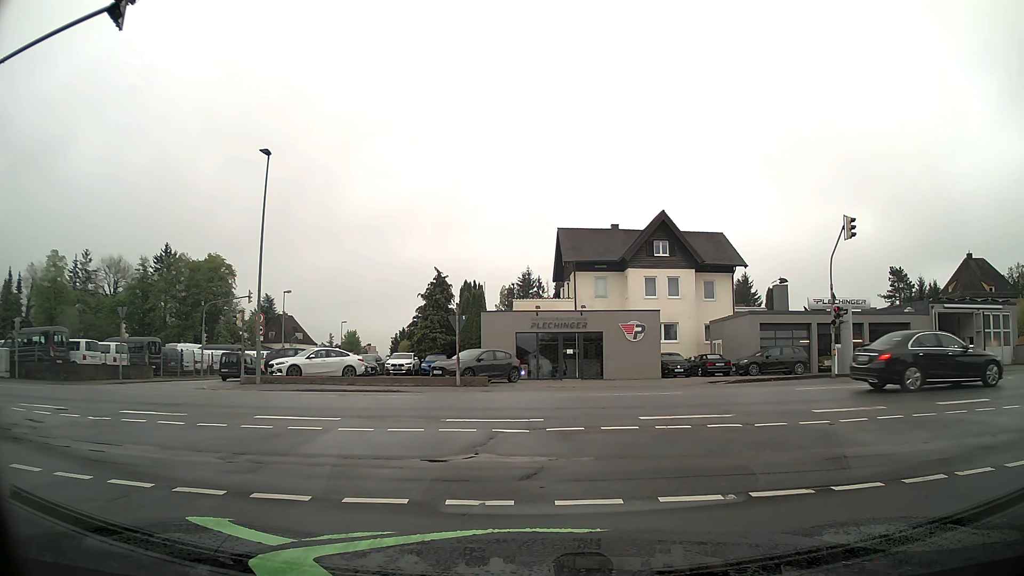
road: residential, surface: asphalt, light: Day
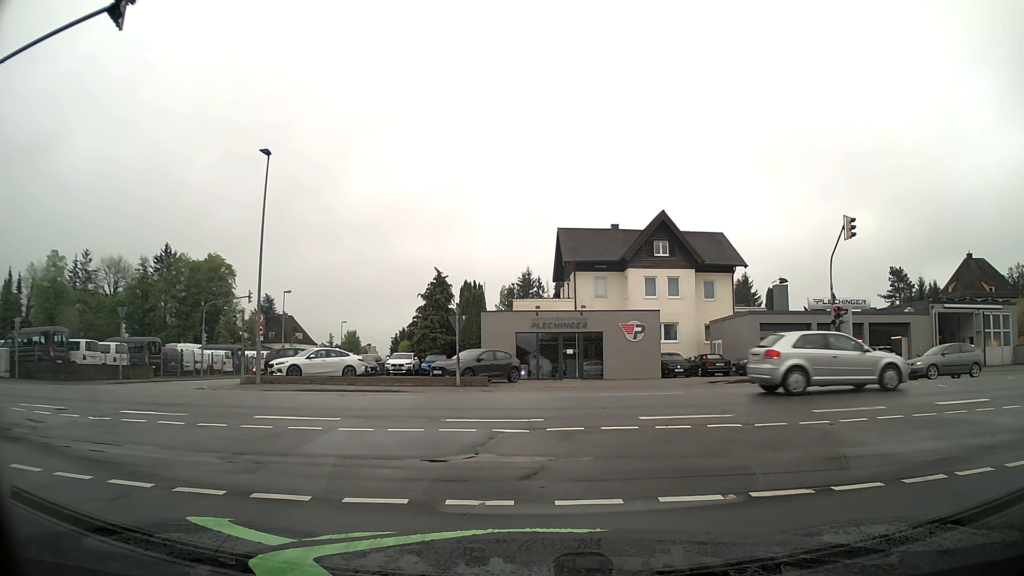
(0.0, 0.0) m; 0°
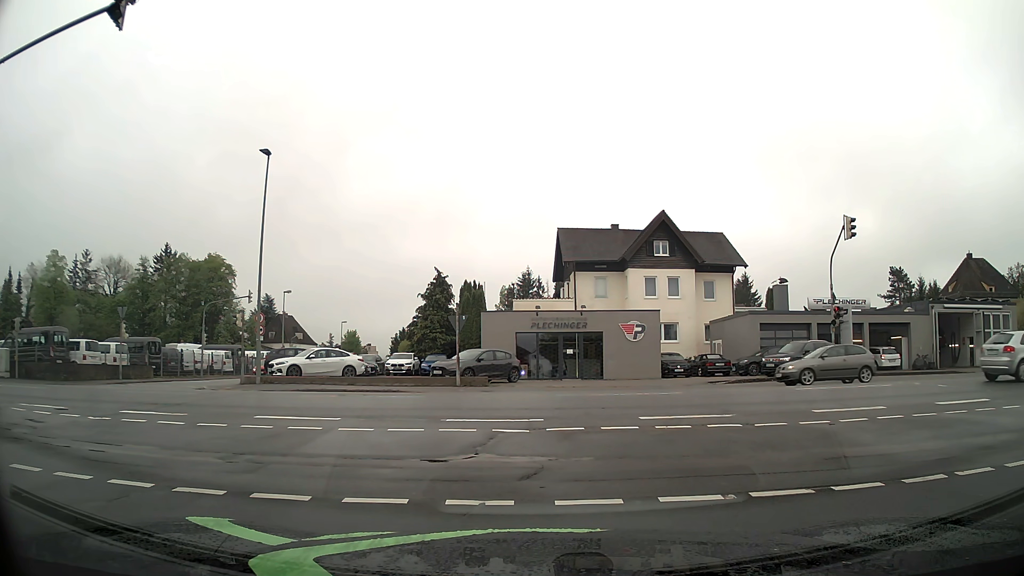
(0.0, 0.0) m; 0°
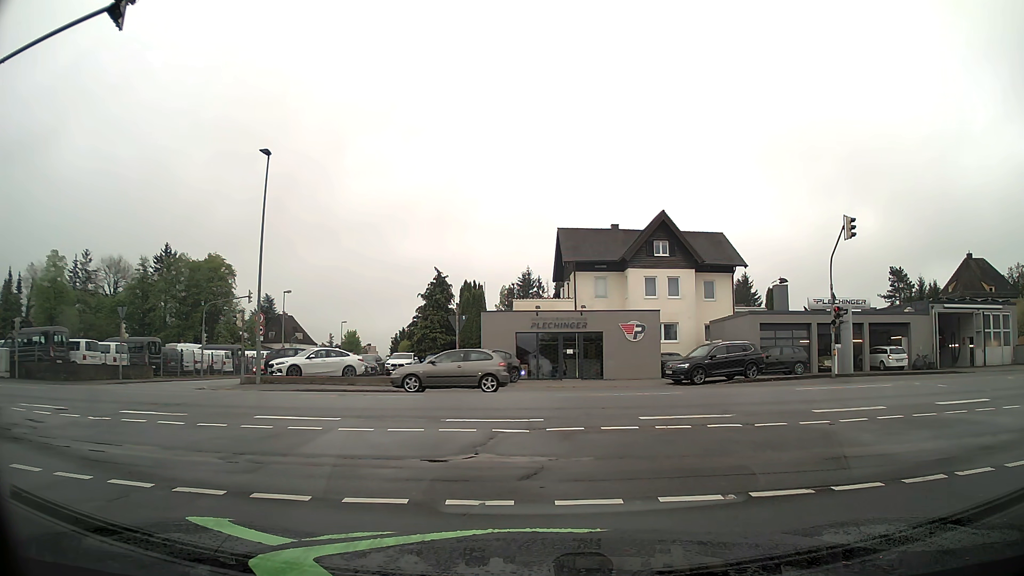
(0.0, 0.0) m; 0°
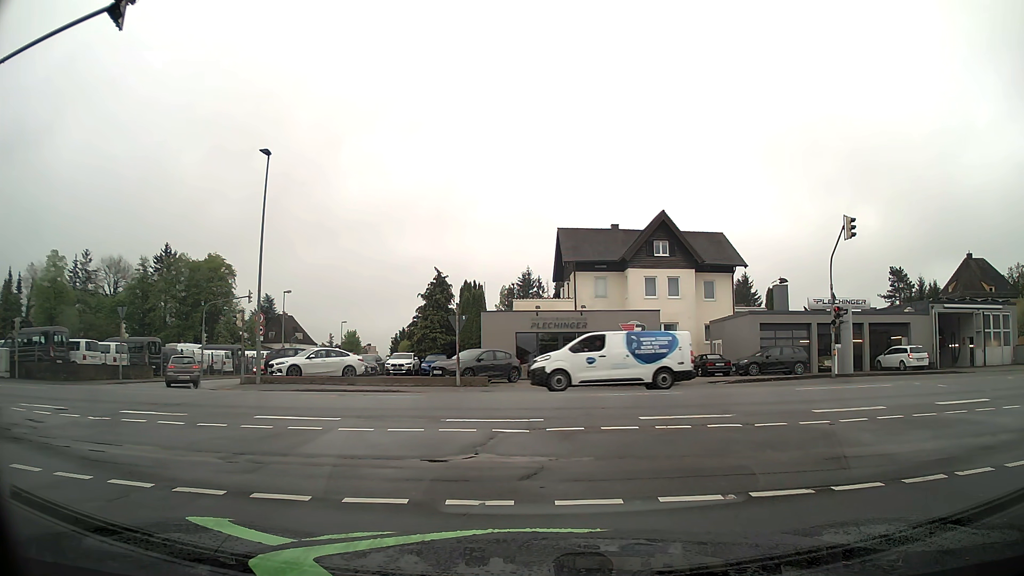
(0.0, 0.0) m; 0°
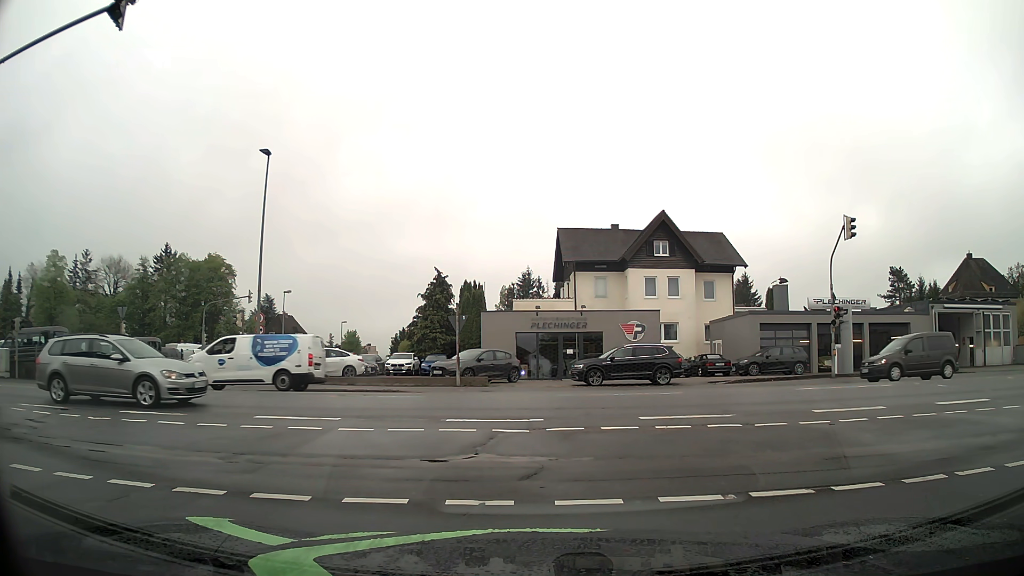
(0.0, 0.0) m; 0°
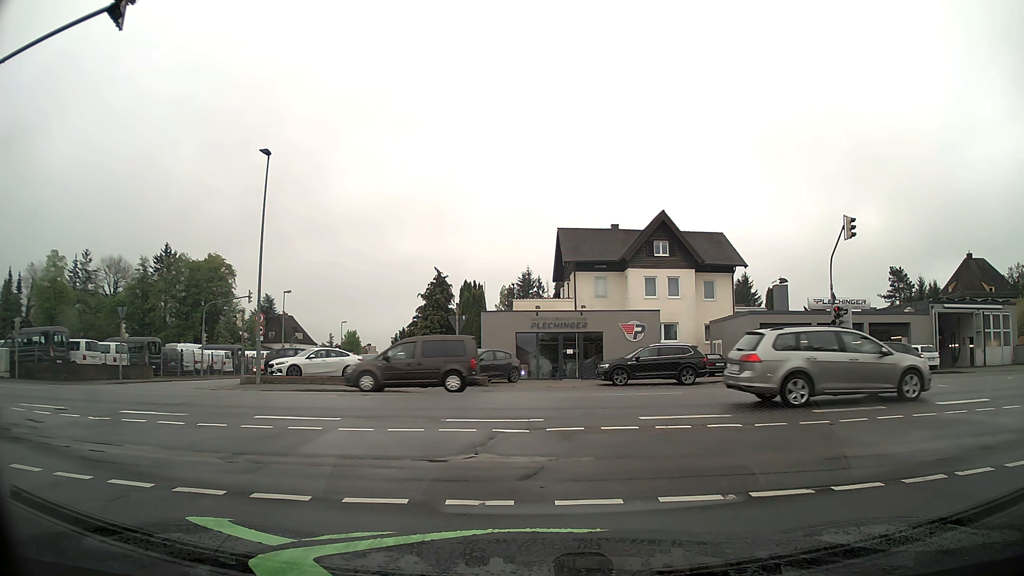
(0.0, 0.0) m; 0°
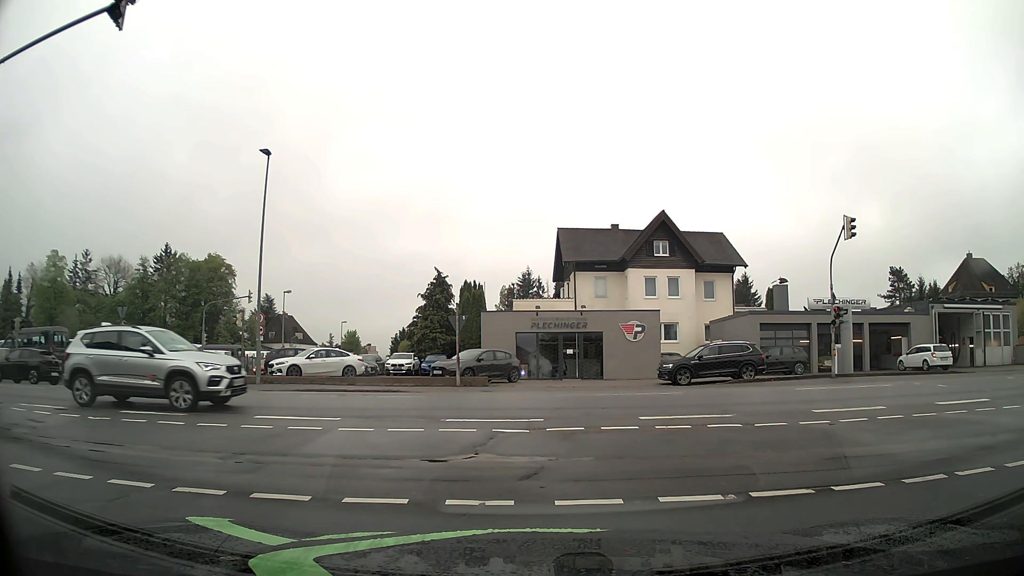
(0.0, 0.0) m; 0°
(-1, +10) (-7, +18) (-16, +22) (-26, +23) (-36, +24) (-46, +24) (-56, +24) (-66, +24) (-76, +24) (-86, +24) m
